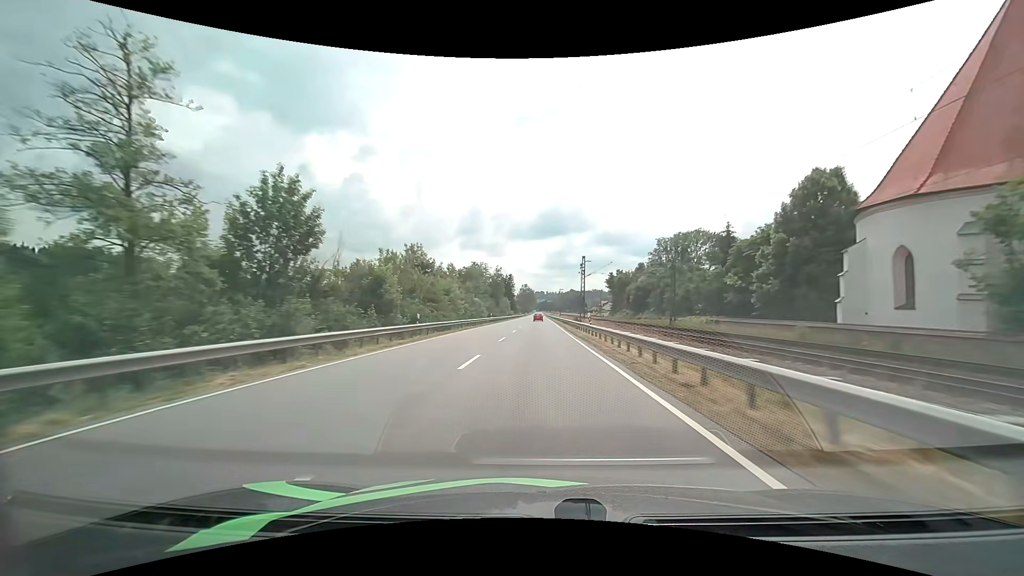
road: primary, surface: asphalt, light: Day
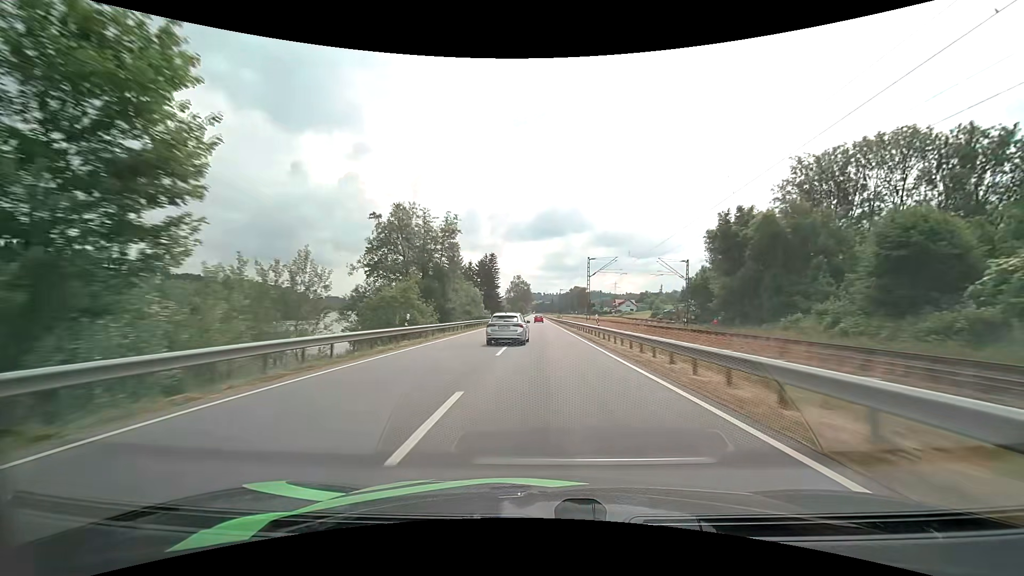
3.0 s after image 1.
(-0.2, +80.1) m; 0°
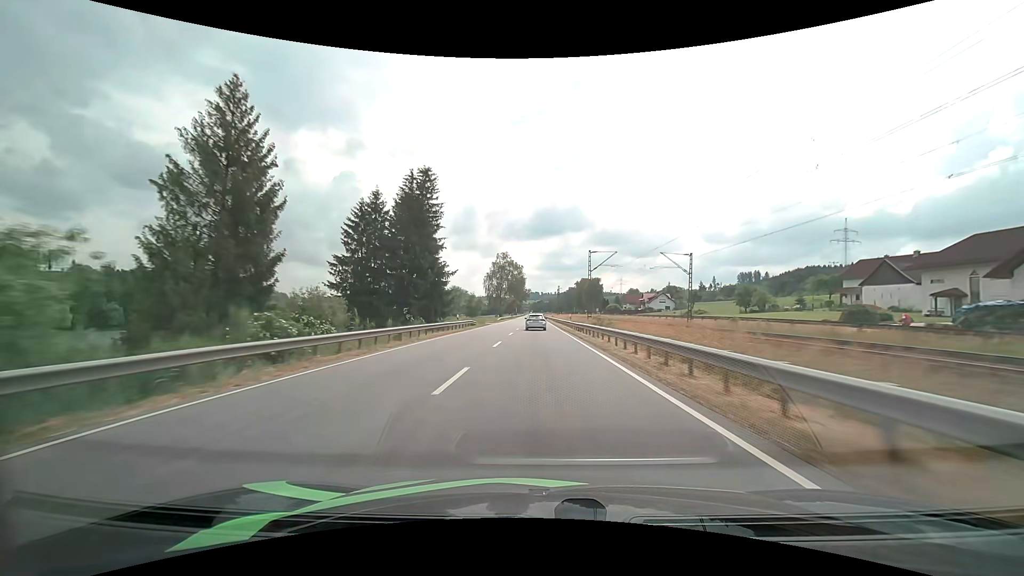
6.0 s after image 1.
(+0.1, +80.8) m; 0°
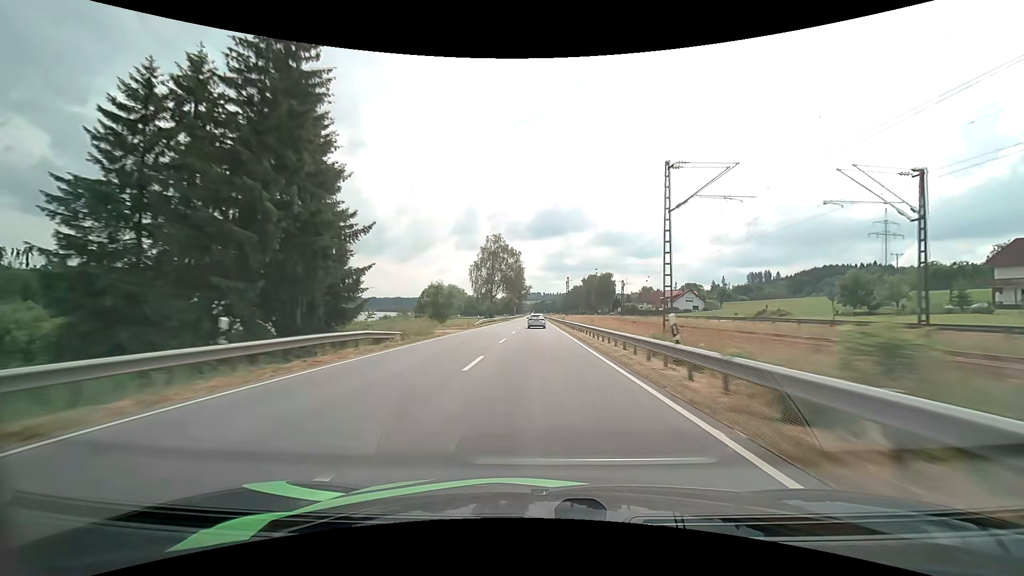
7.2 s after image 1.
(-0.1, +32.4) m; 0°
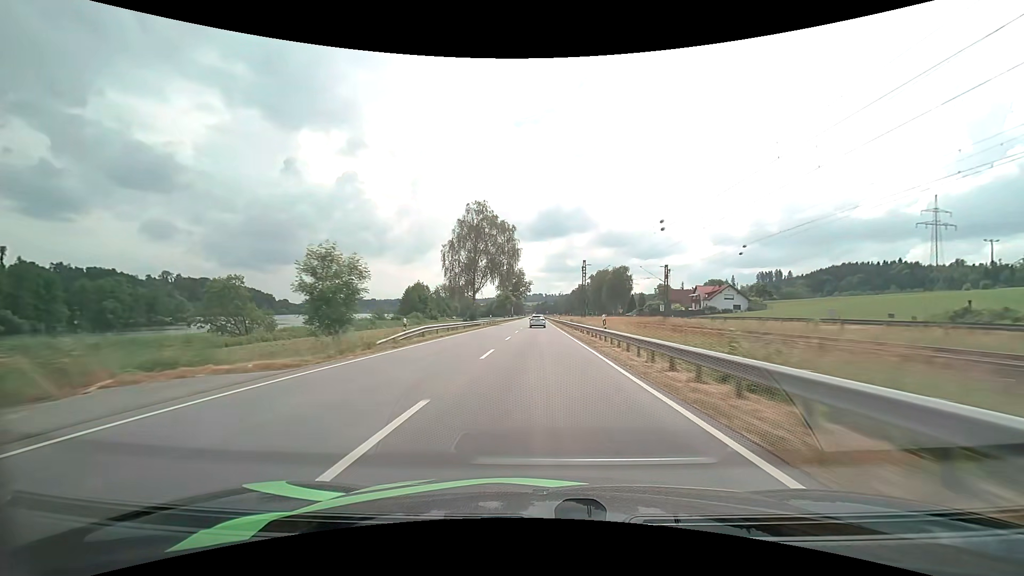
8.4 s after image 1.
(0.0, +32.6) m; 0°
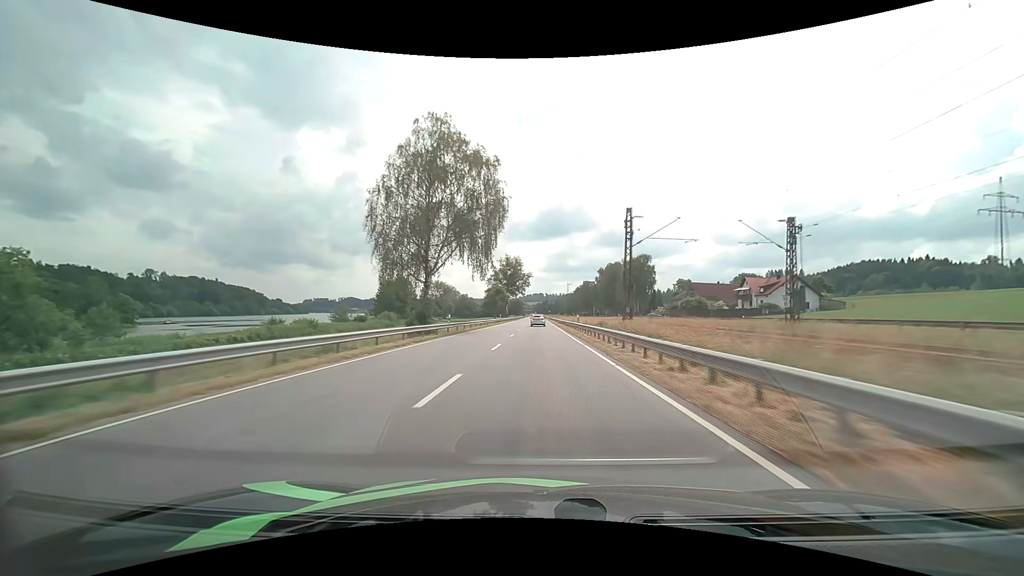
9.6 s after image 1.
(0.0, +32.7) m; 0°
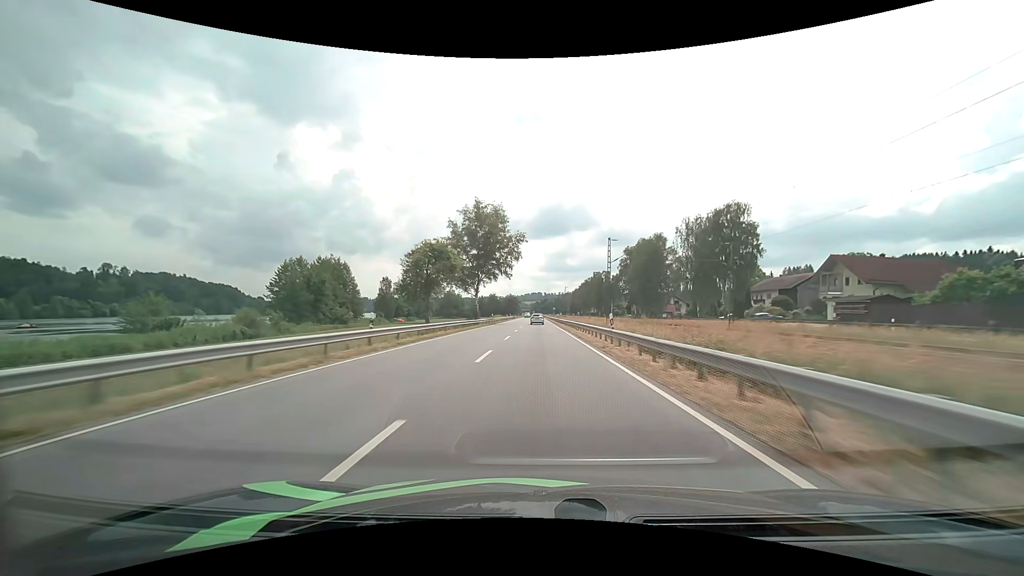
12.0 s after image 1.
(0.0, +65.4) m; 0°
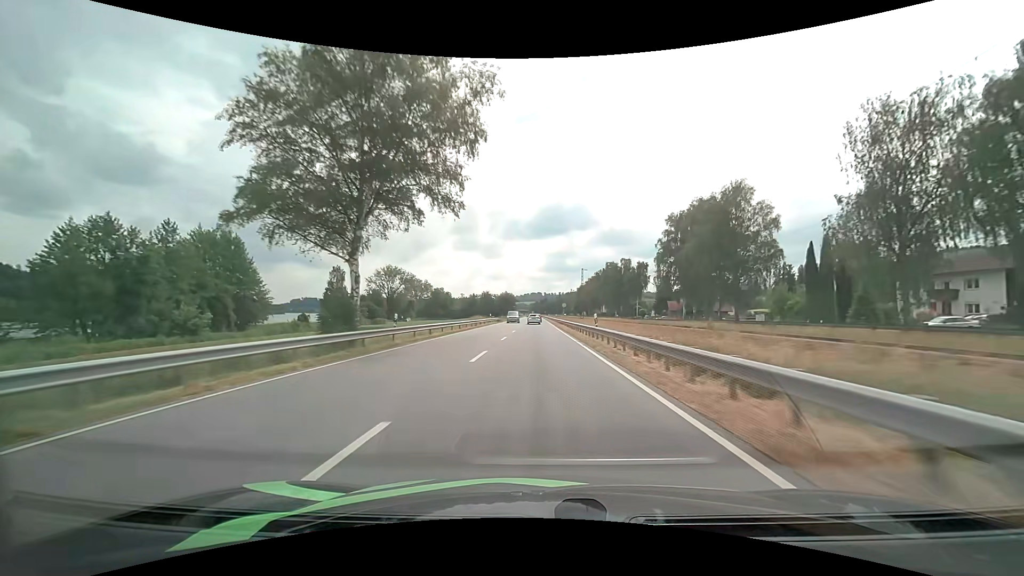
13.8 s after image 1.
(+0.1, +48.3) m; 0°
(0, +10) (0, +20) (0, +30) (0, +40) (0, +50) (0, +60) (0, +70) (0, +80) (-1, +90) (-1, +100) m
